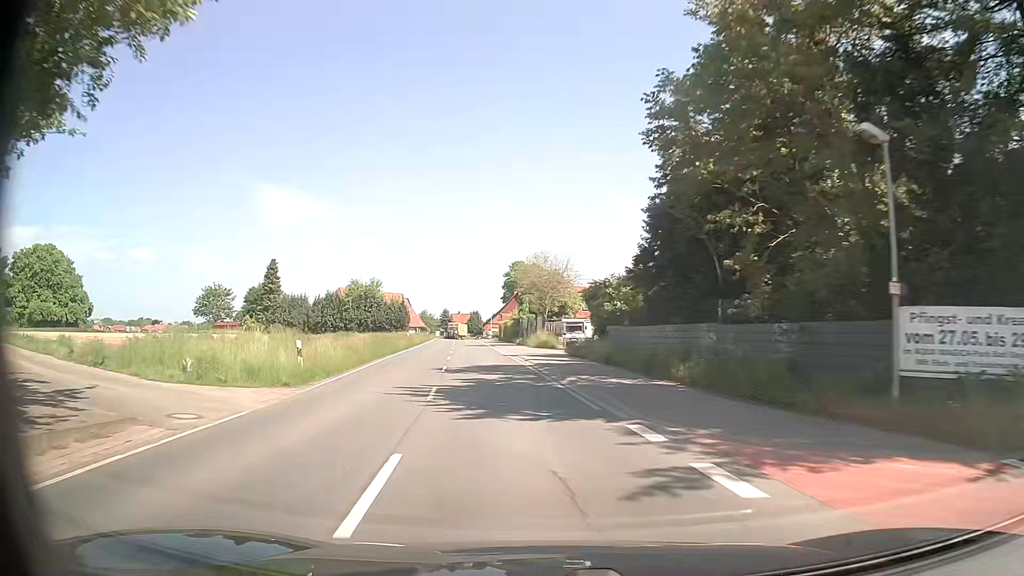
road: secondary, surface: asphalt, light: Day
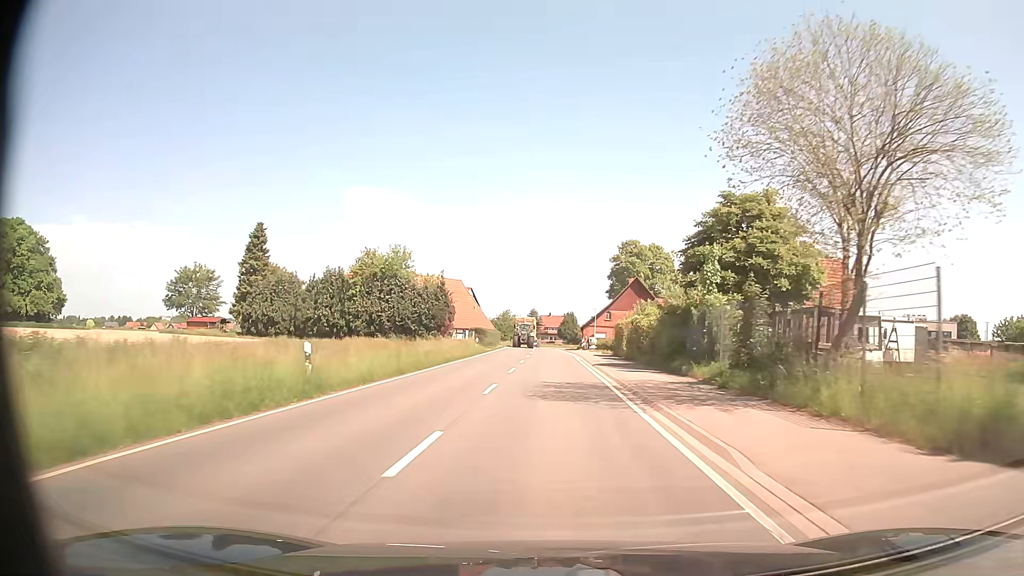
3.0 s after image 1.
(-4.7, +43.7) m; -9°
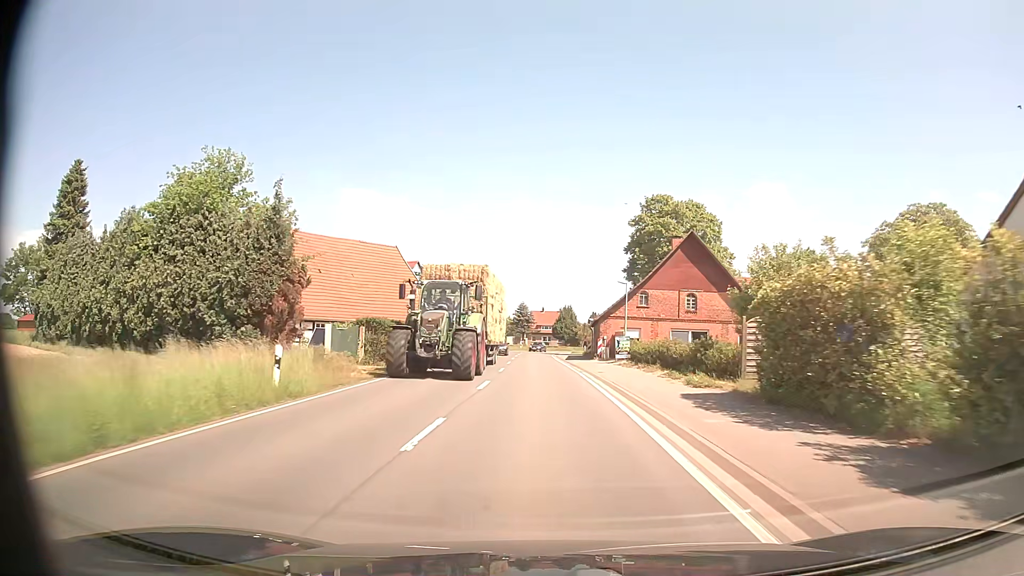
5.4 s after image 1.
(+0.5, +35.1) m; +1°
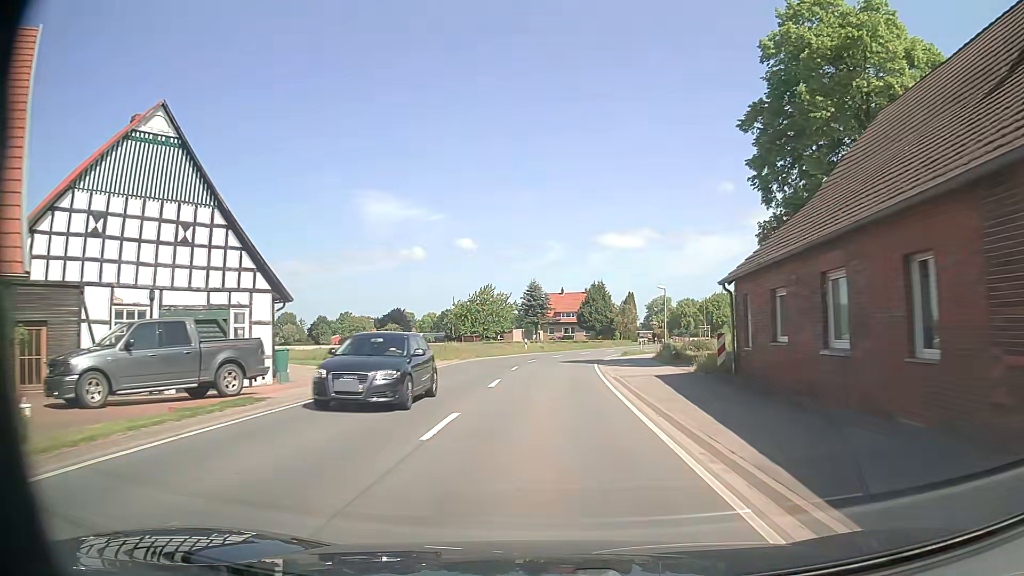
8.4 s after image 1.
(-0.3, +45.1) m; -1°
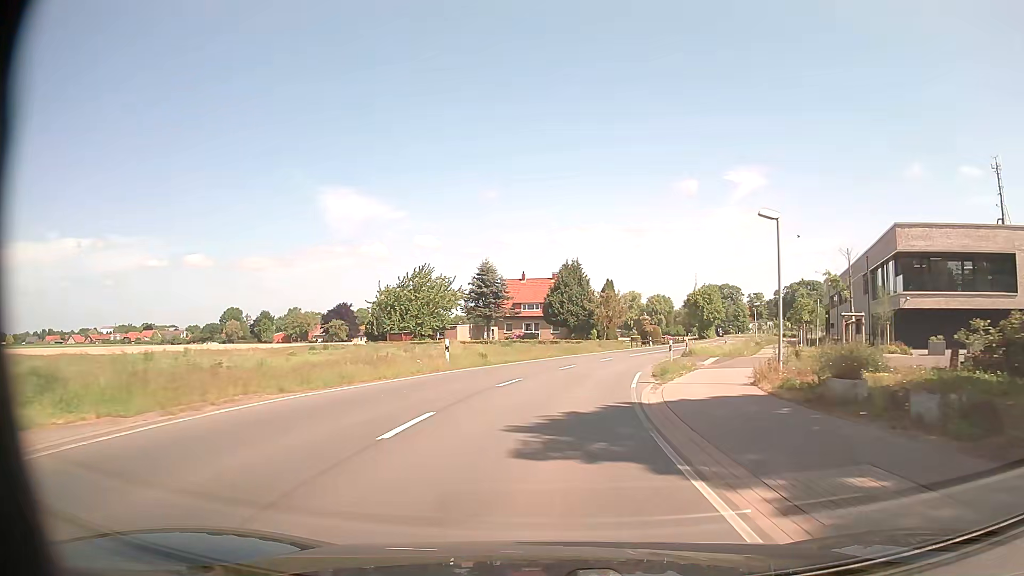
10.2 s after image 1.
(+0.4, +27.5) m; +3°
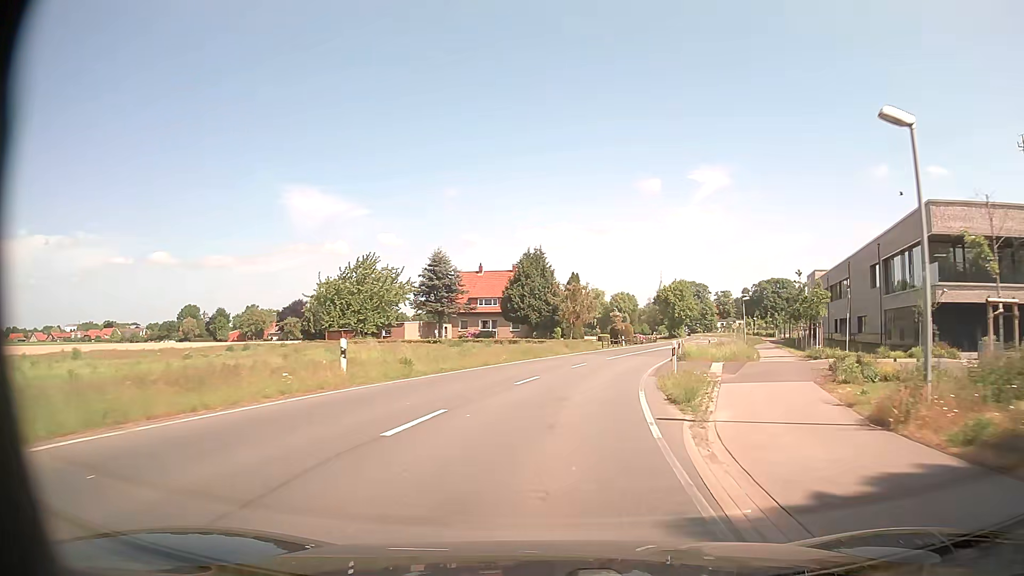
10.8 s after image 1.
(+0.2, +9.1) m; +3°
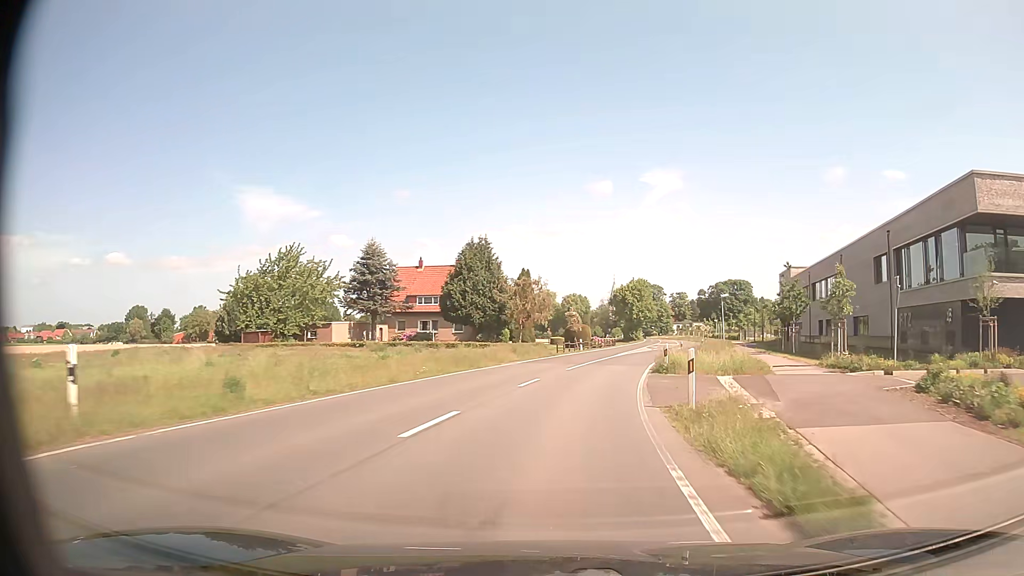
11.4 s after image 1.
(+0.3, +9.0) m; +4°
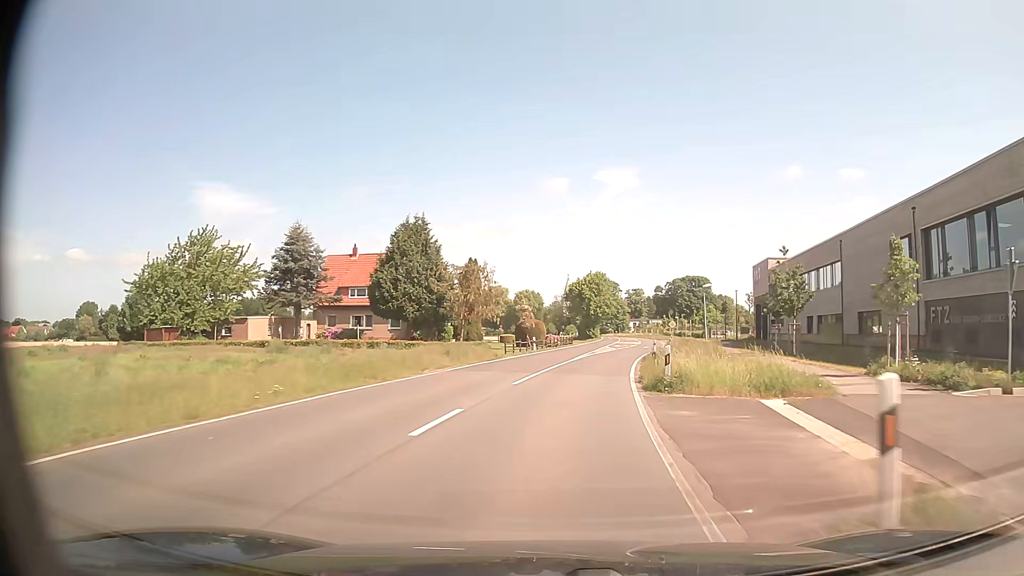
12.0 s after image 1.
(+0.3, +9.1) m; +4°
(0, +10) (+1, +20) (+3, +30) (+4, +40) (+6, +50) (+8, +59) (+10, +69) (+12, +79) (+14, +89) (+16, +99) m
